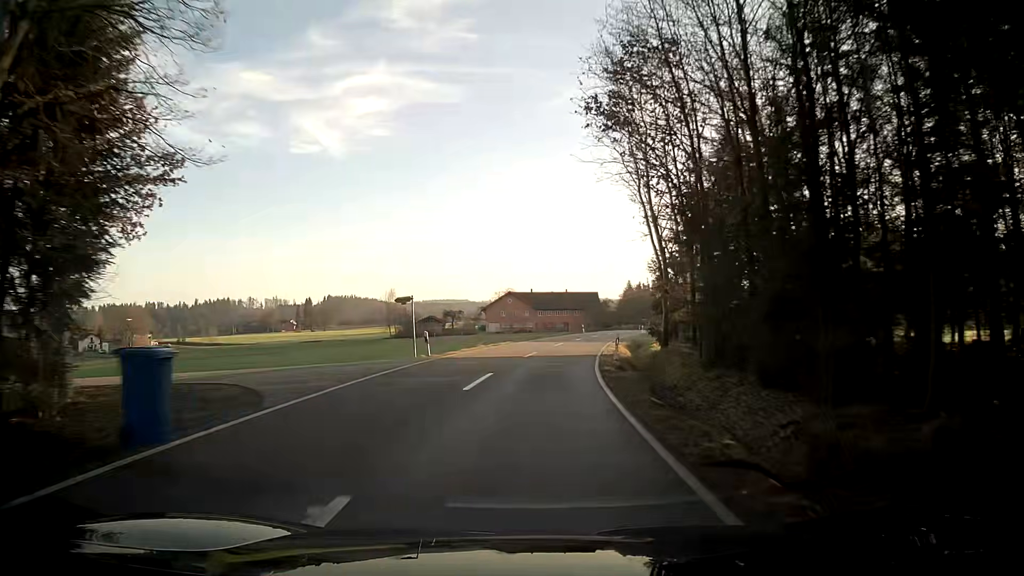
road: tertiary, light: Day
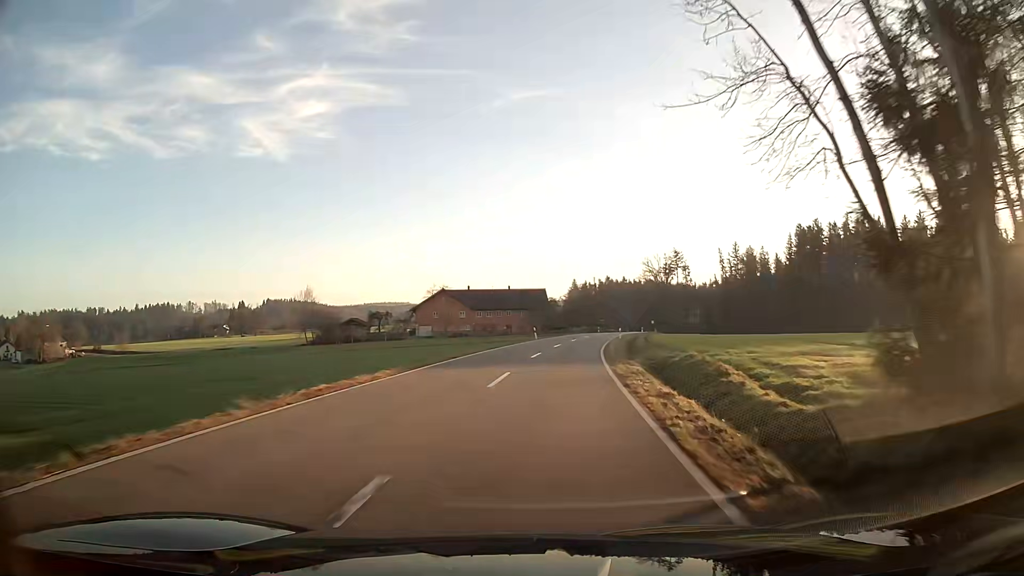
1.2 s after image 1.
(+0.9, +23.5) m; +5°
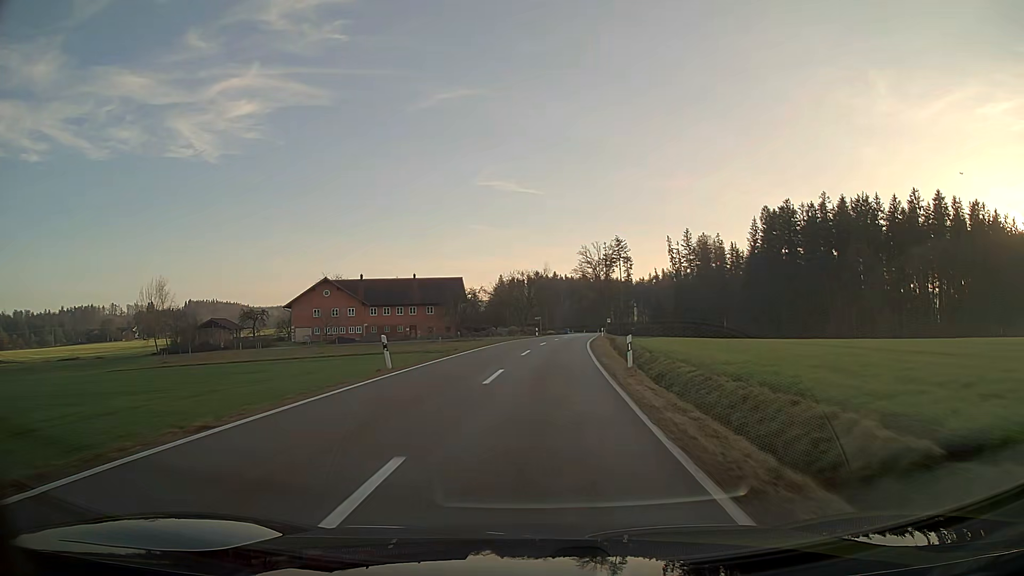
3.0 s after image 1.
(+2.0, +35.8) m; +6°
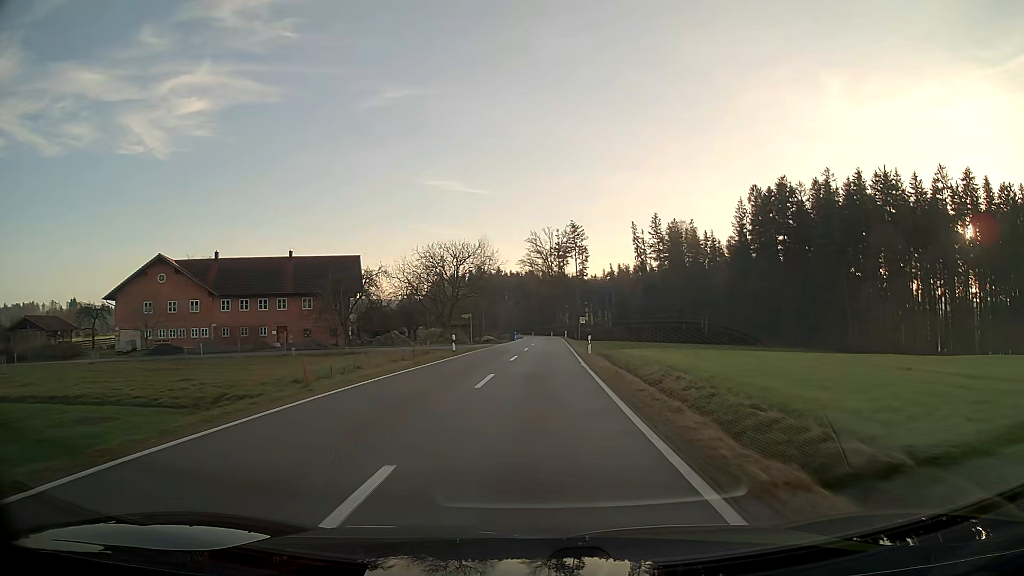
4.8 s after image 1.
(+1.5, +36.8) m; +4°
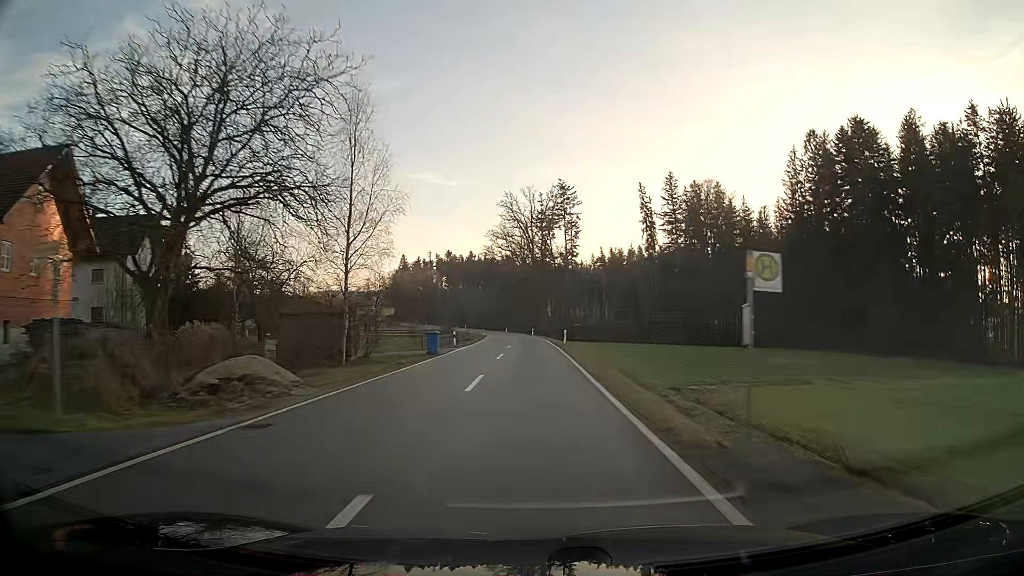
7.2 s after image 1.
(+0.9, +49.7) m; +1°
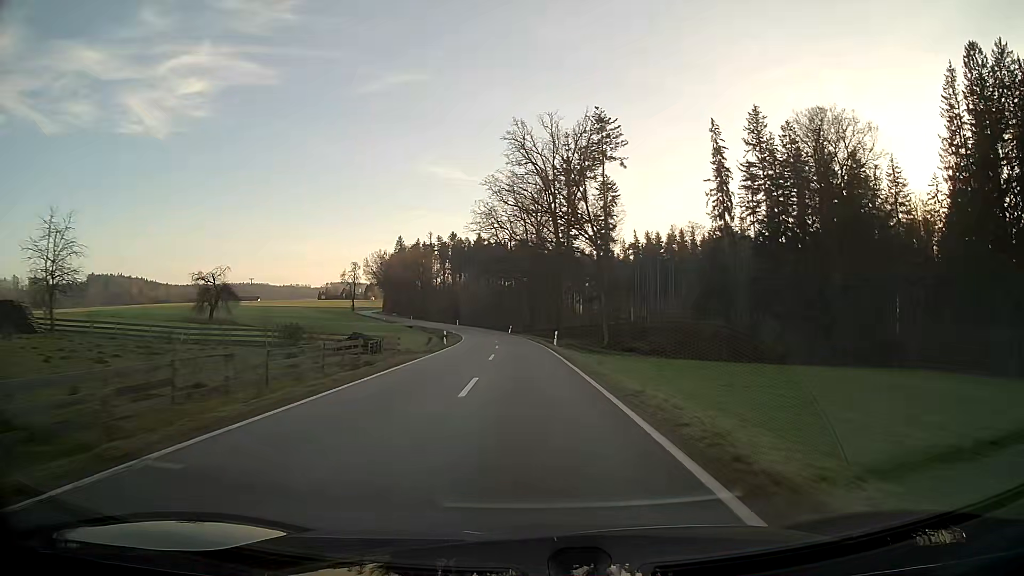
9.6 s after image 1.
(-0.5, +50.2) m; -2°
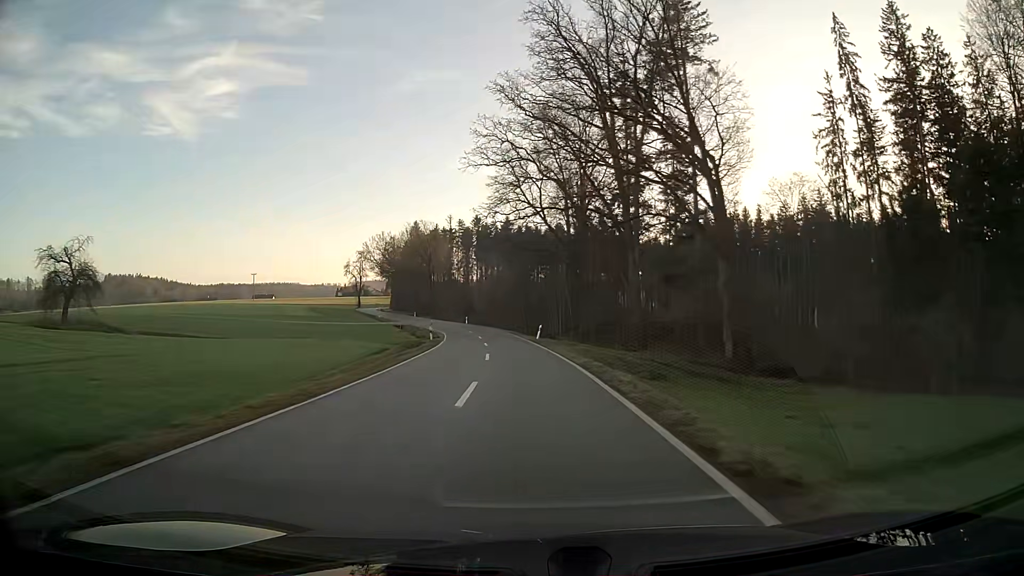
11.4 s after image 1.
(-1.0, +38.4) m; -3°
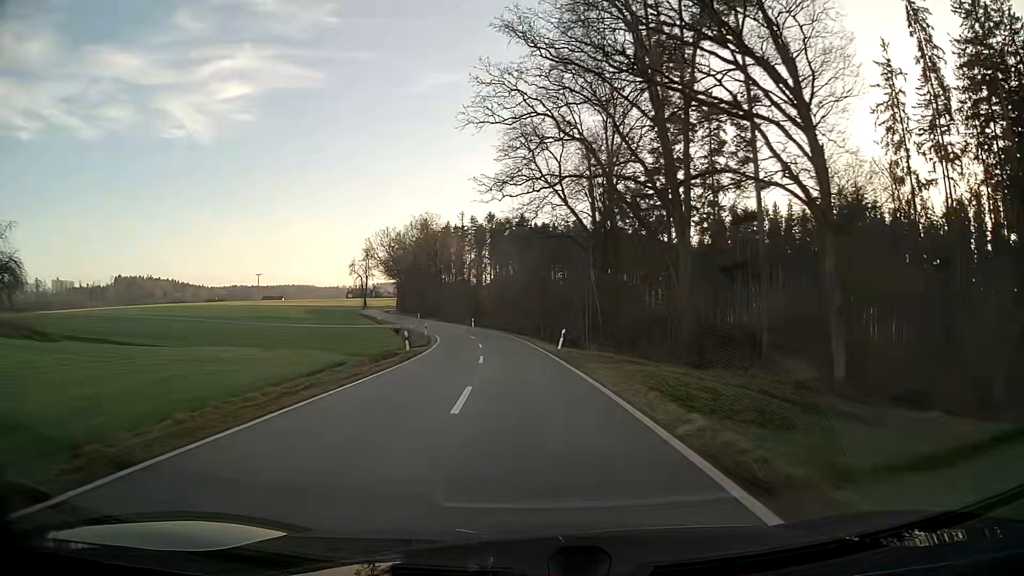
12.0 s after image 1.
(-0.2, +12.9) m; -2°
